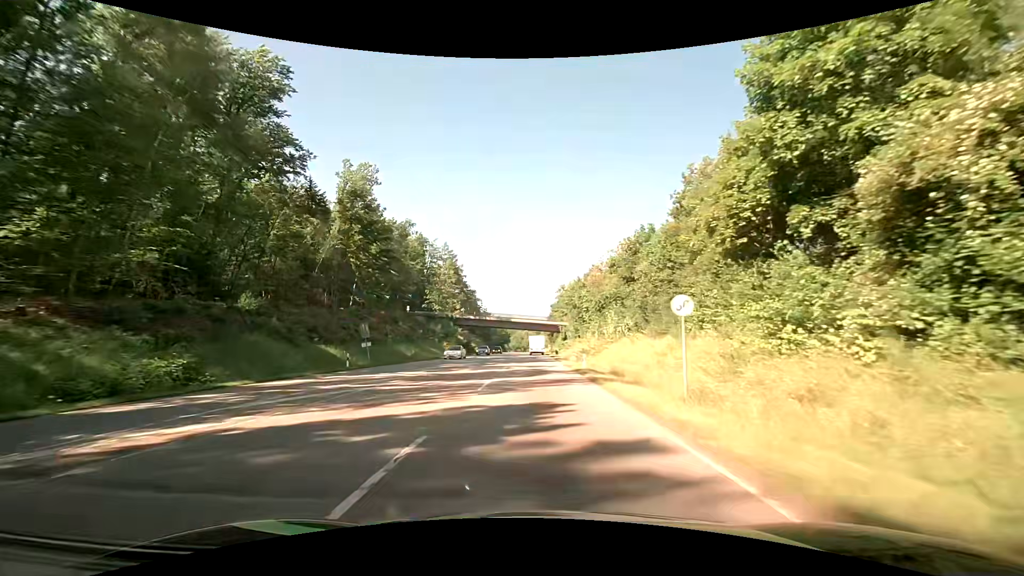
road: secondary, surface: asphalt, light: Day
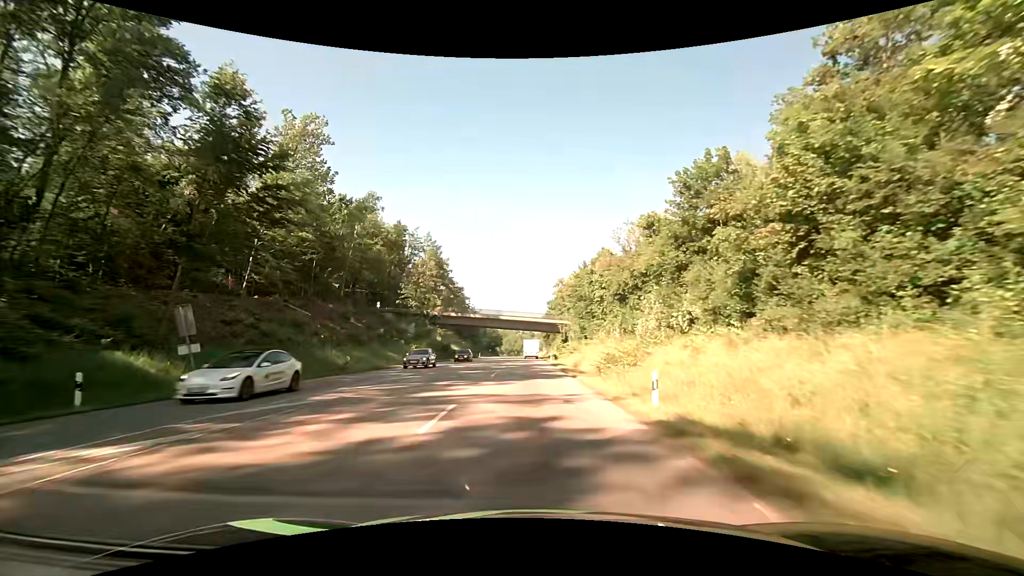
(+0.1, +18.8) m; +1°
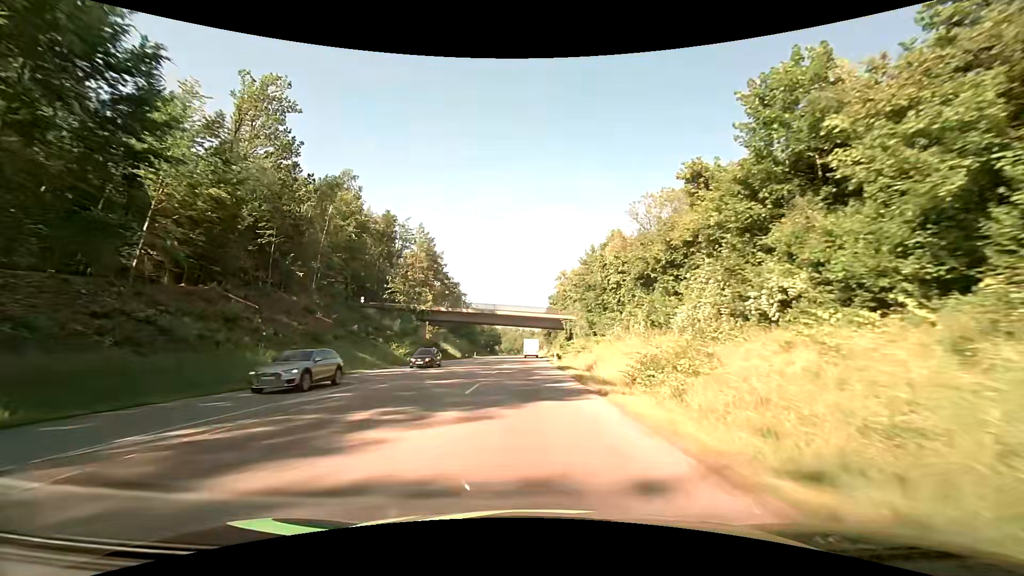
(0.0, +9.6) m; 0°
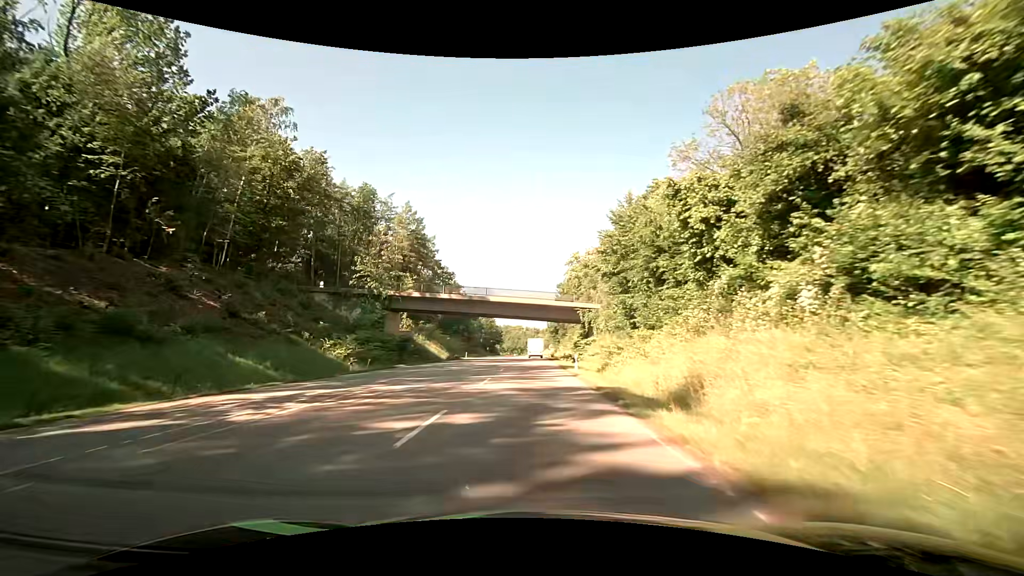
(-0.2, +19.8) m; -1°
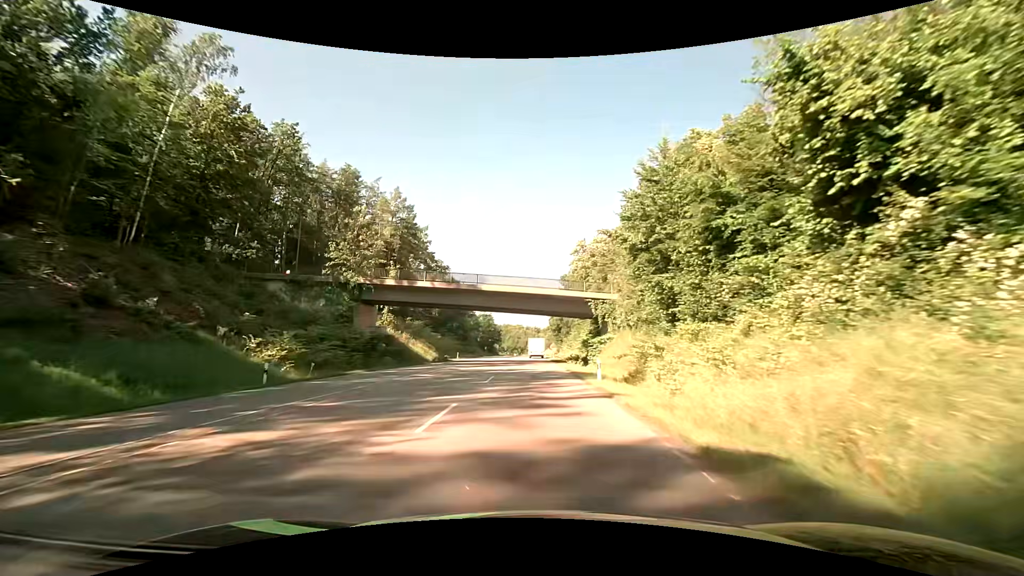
(0.0, +10.3) m; 0°
